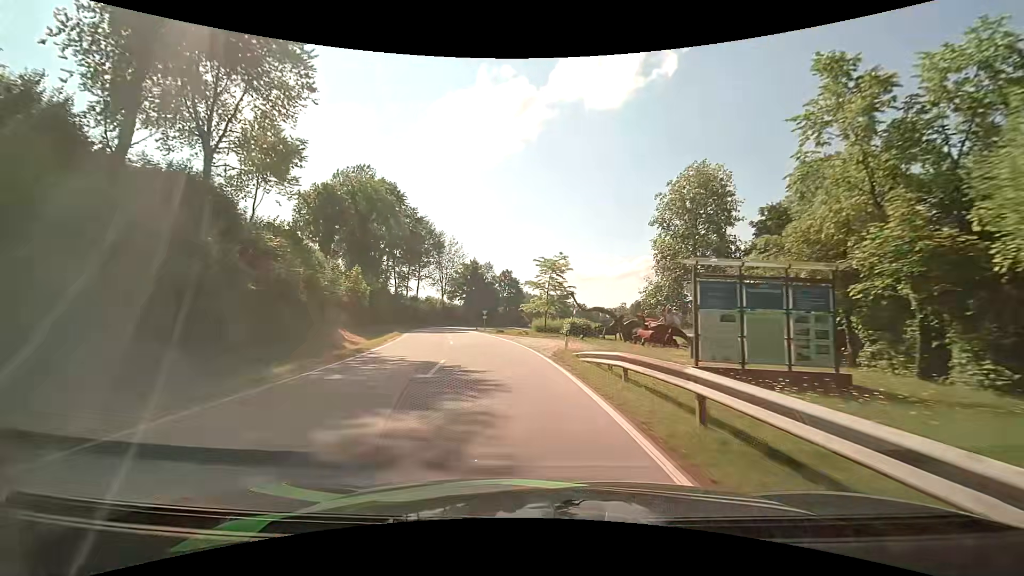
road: tertiary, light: Day
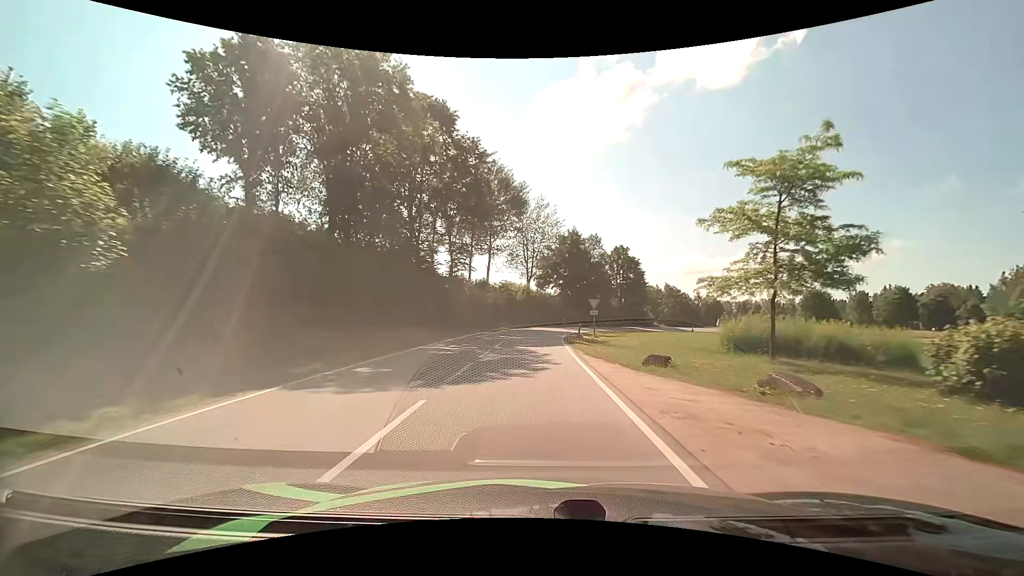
(-3.6, +32.4) m; -12°
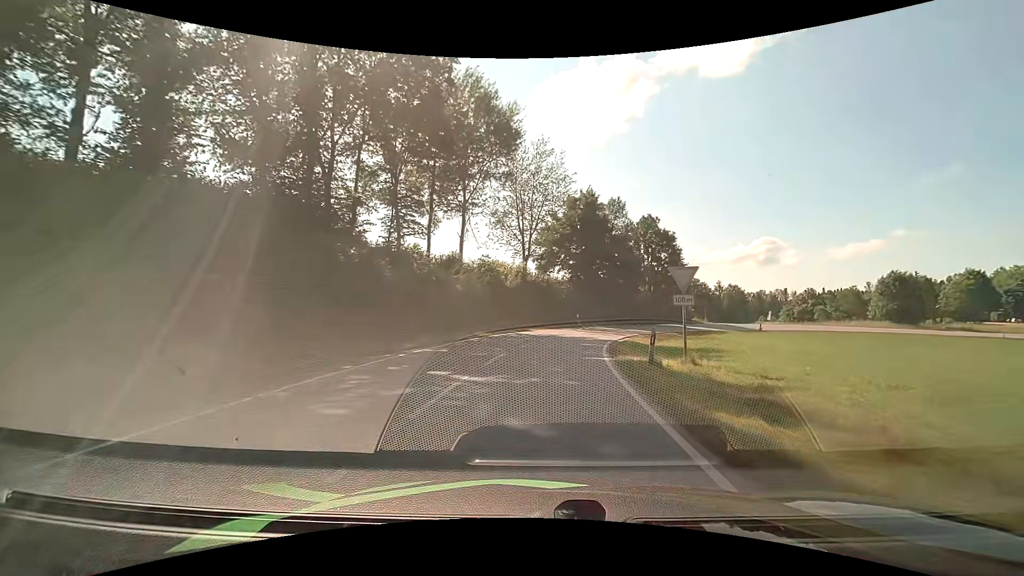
(-0.2, +21.4) m; 0°
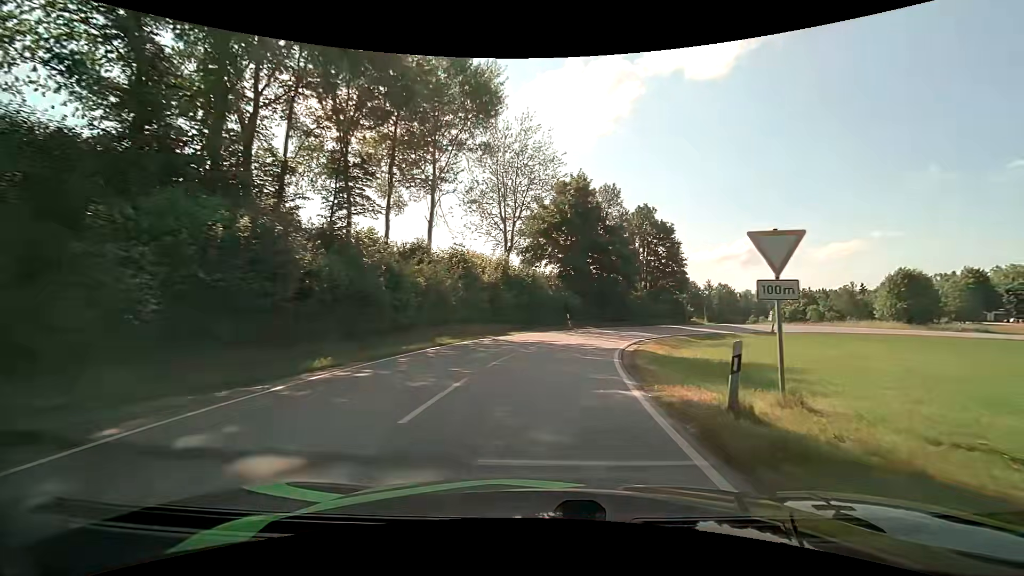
(+0.1, +6.4) m; +1°
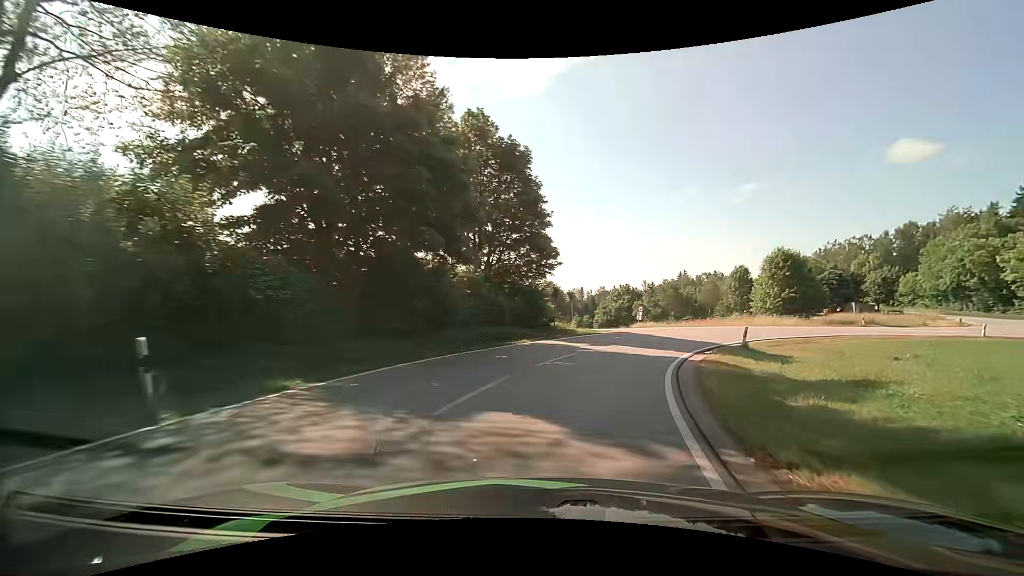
(+4.4, +28.7) m; +20°
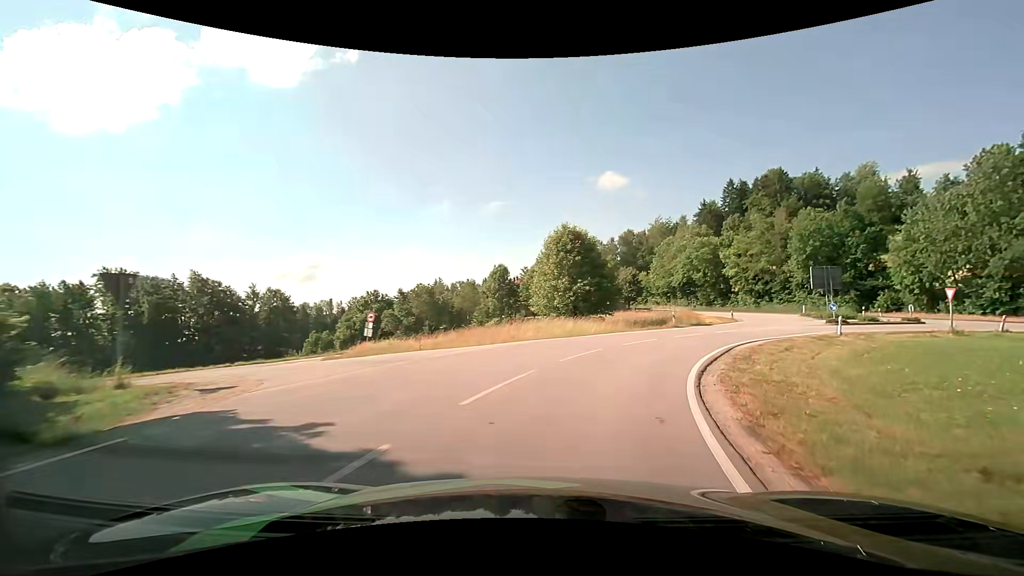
(+5.3, +22.3) m; +28°
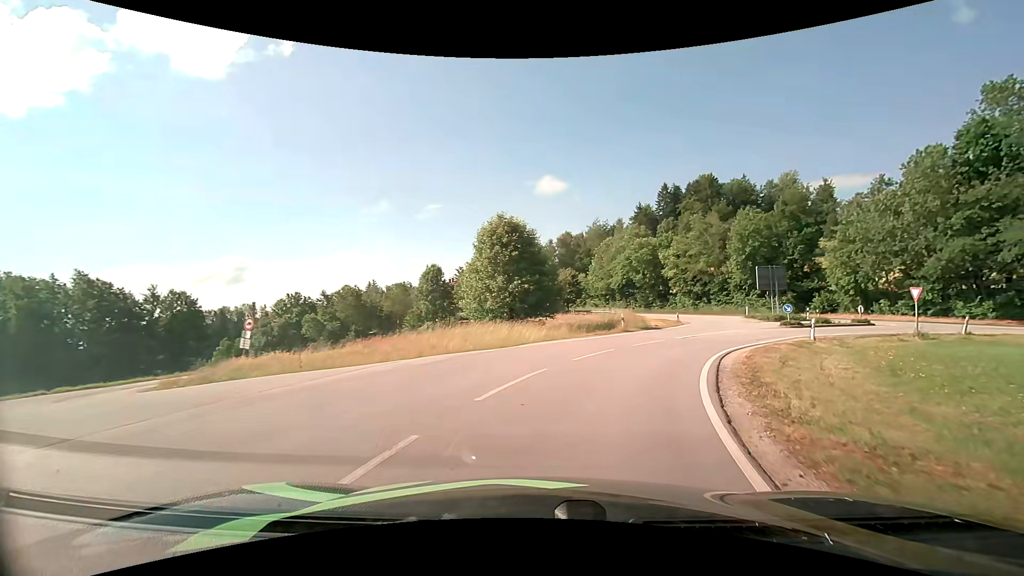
(+0.2, +5.5) m; +6°
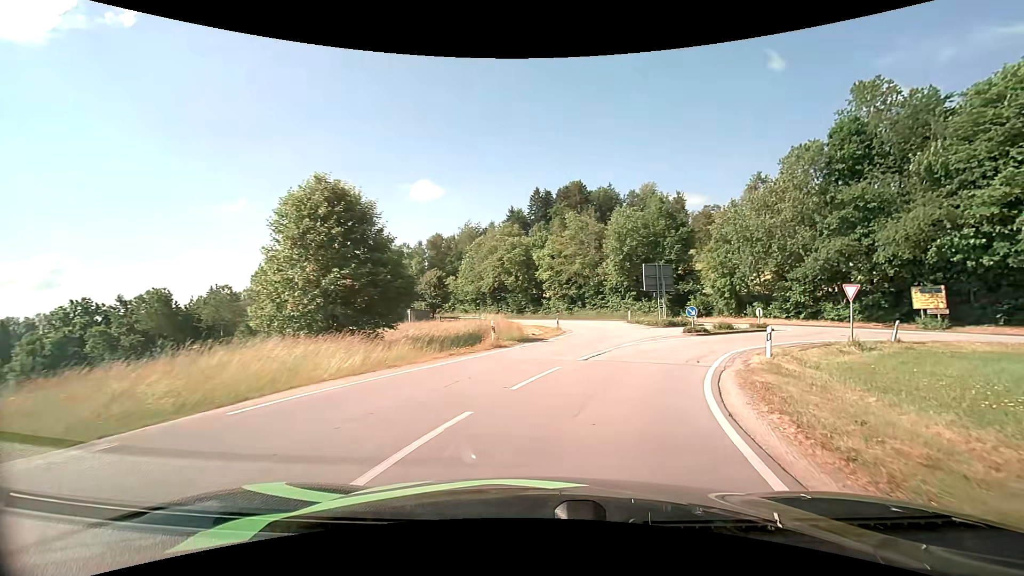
(+1.3, +10.2) m; +15°
(+1, +10) (+5, +19) (+11, +27) (+18, +34) (+20, +44) (+16, +53) (+11, +61) (+4, +69) (-2, +77) (-8, +85) m
